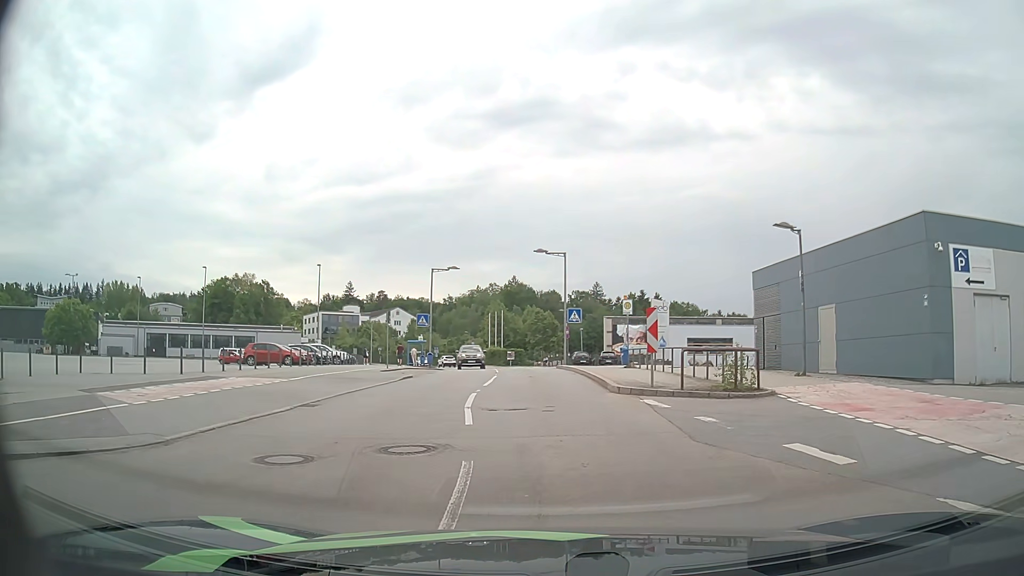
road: residential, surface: asphalt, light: Day
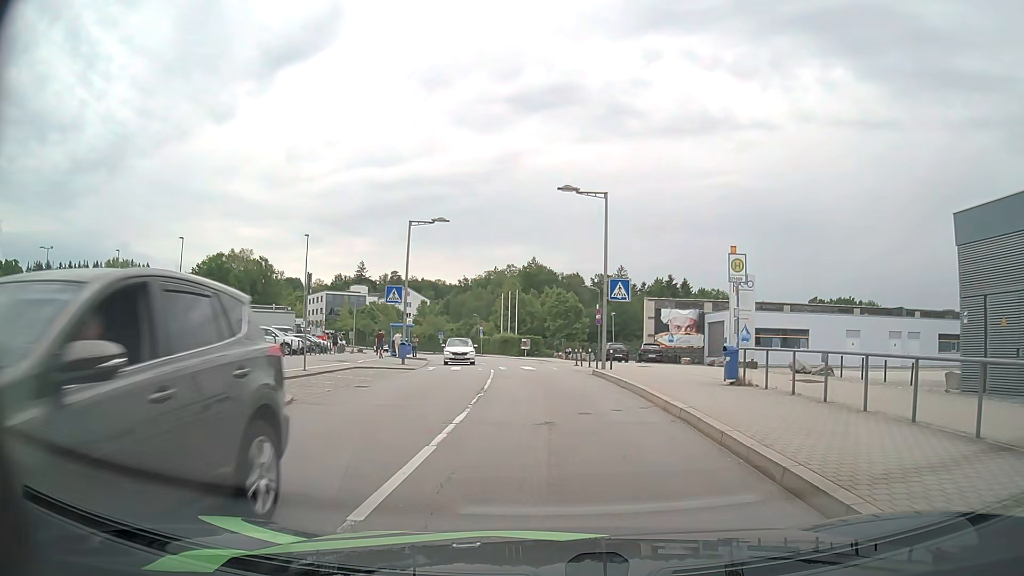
(+0.1, +15.1) m; 0°
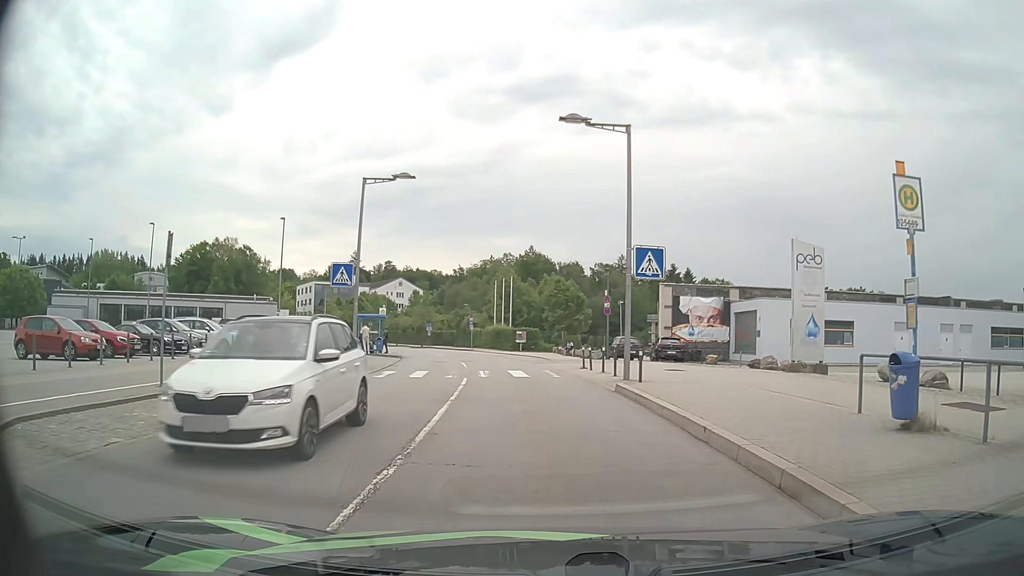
(0.0, +8.3) m; 0°
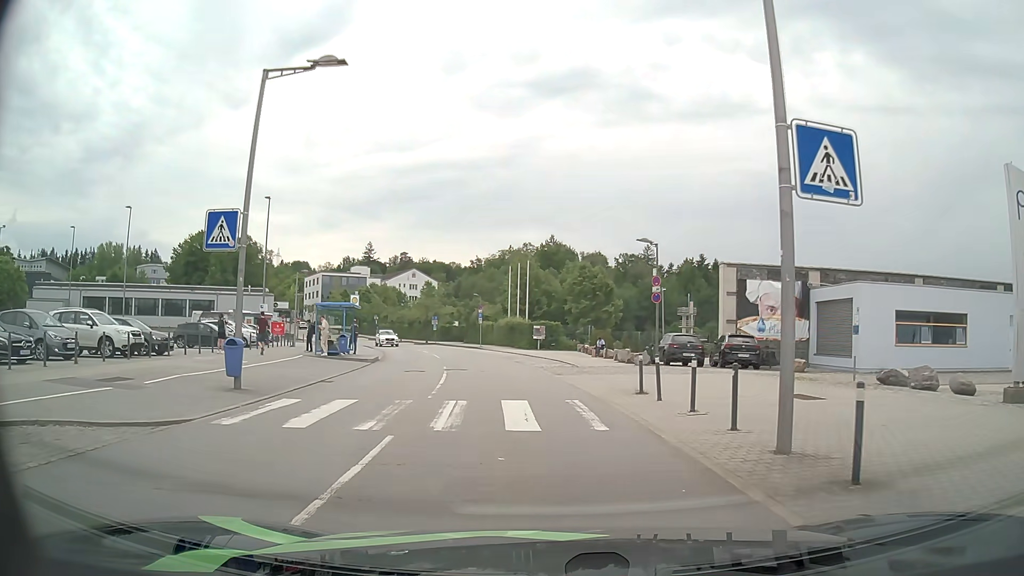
(-0.2, +11.3) m; -2°
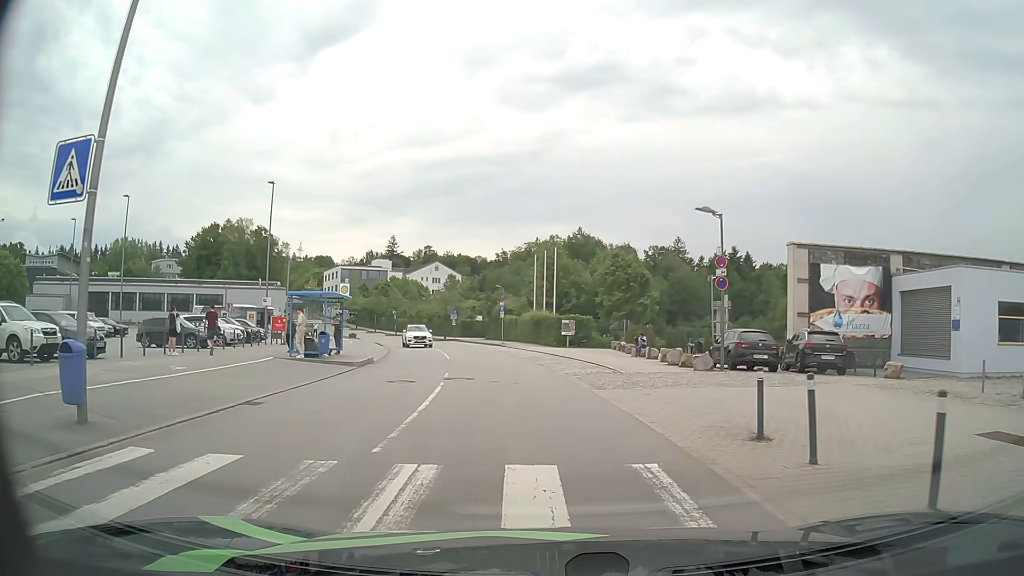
(-0.1, +6.5) m; -2°
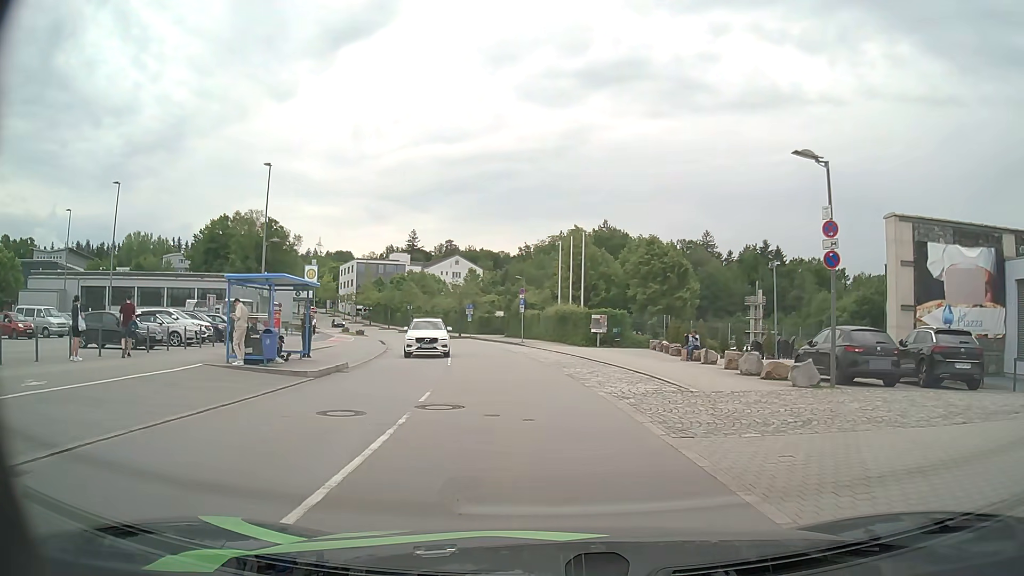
(-0.1, +7.1) m; -2°
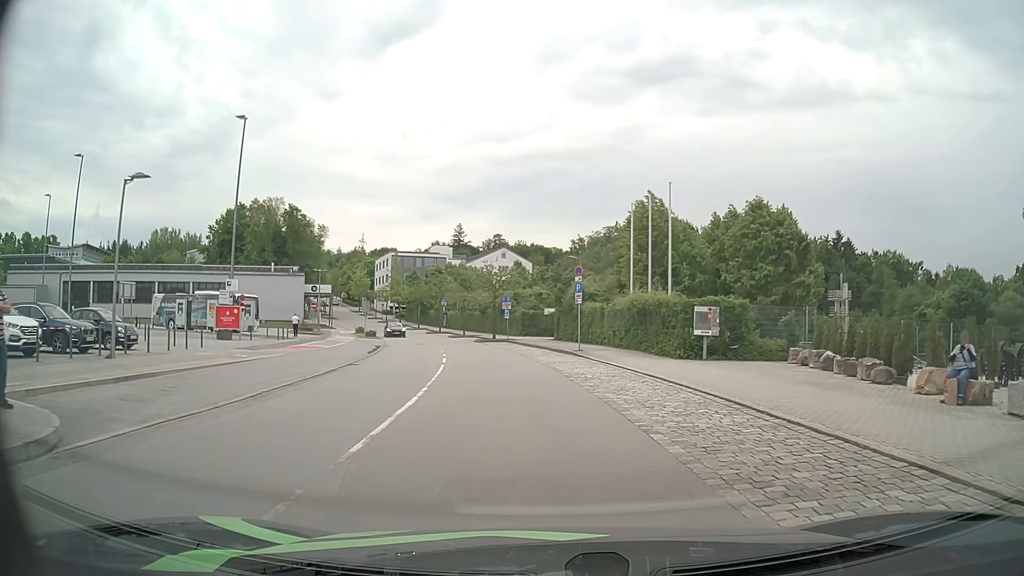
(-0.7, +16.5) m; -5°
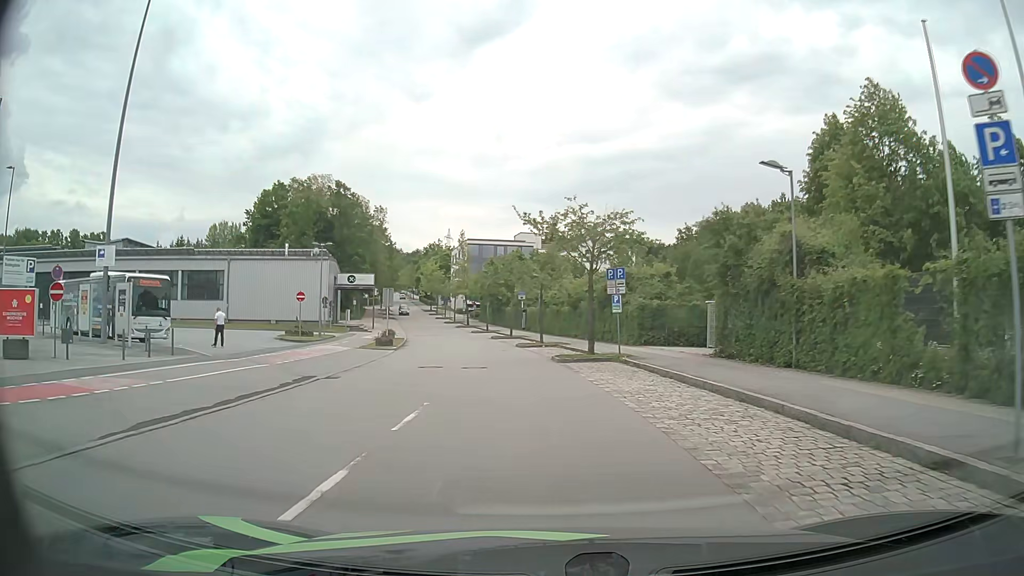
(-1.6, +24.6) m; -8°
(0, +10) (-1, +20) (-2, +30) (-4, +40) (-6, +50) (-8, +59) (-10, +69) (-12, +79) (-15, +89) (-17, +98) m
